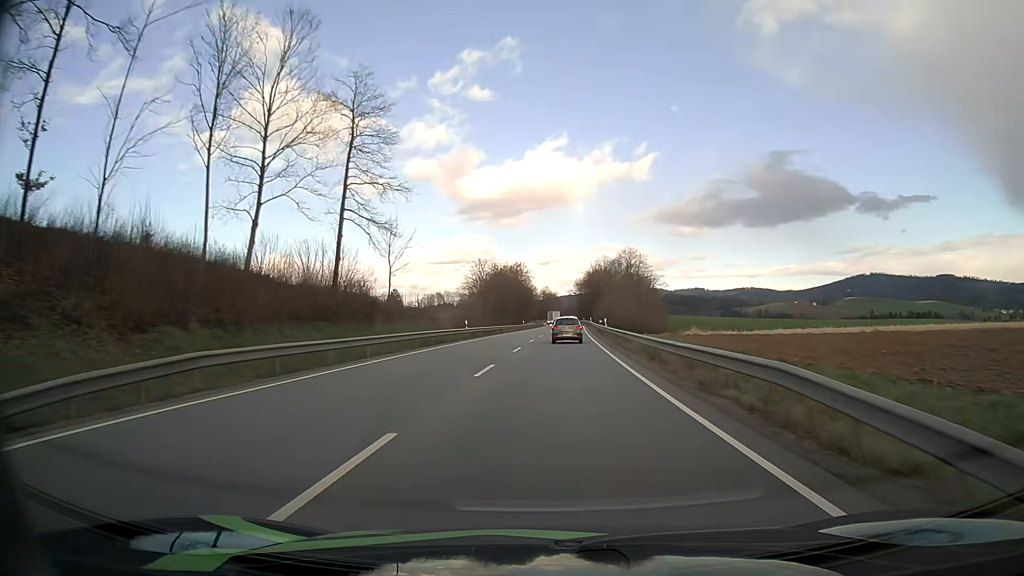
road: primary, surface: asphalt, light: Day
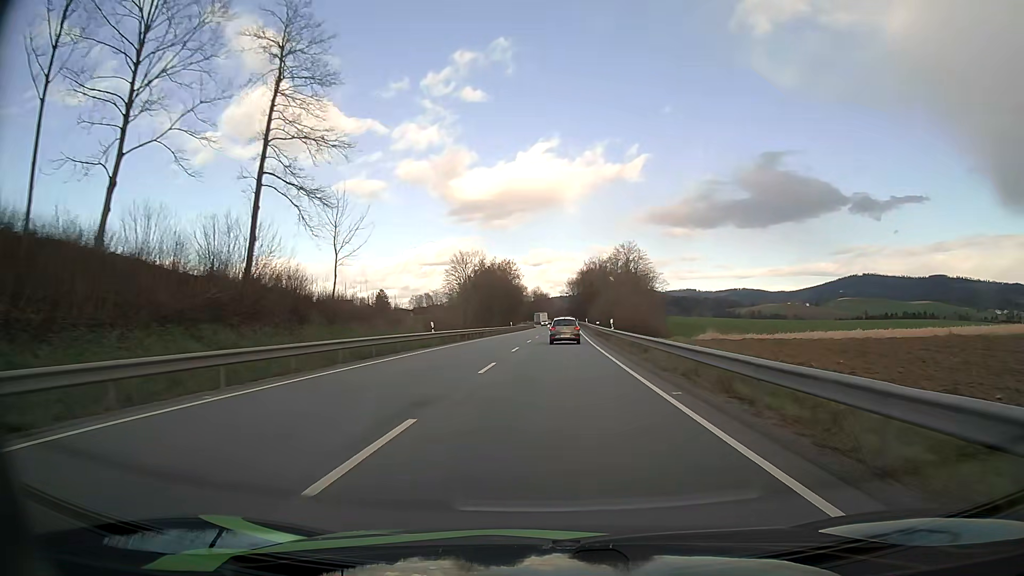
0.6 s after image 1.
(+0.1, +10.8) m; +1°
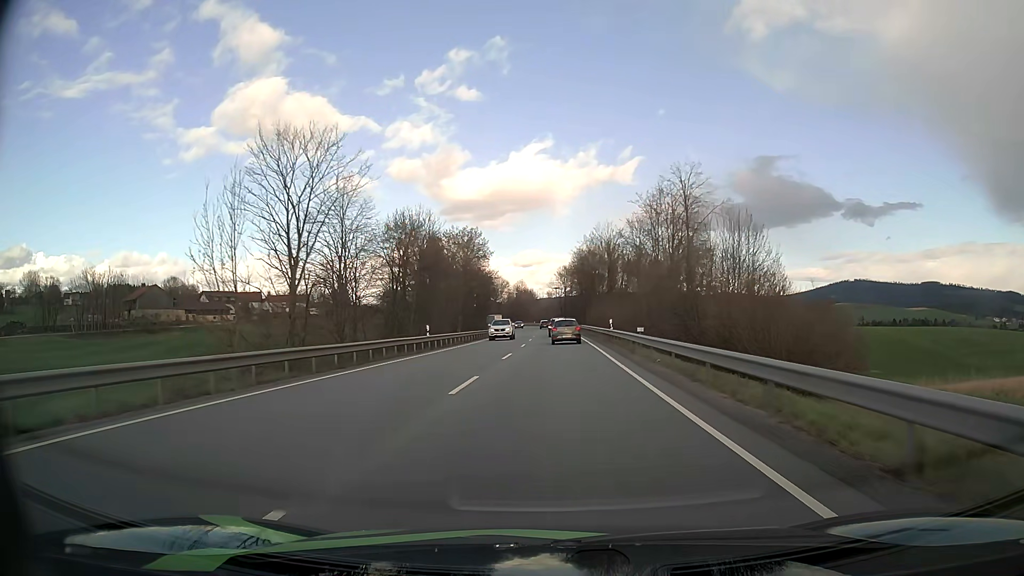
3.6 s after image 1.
(+1.2, +52.7) m; +1°
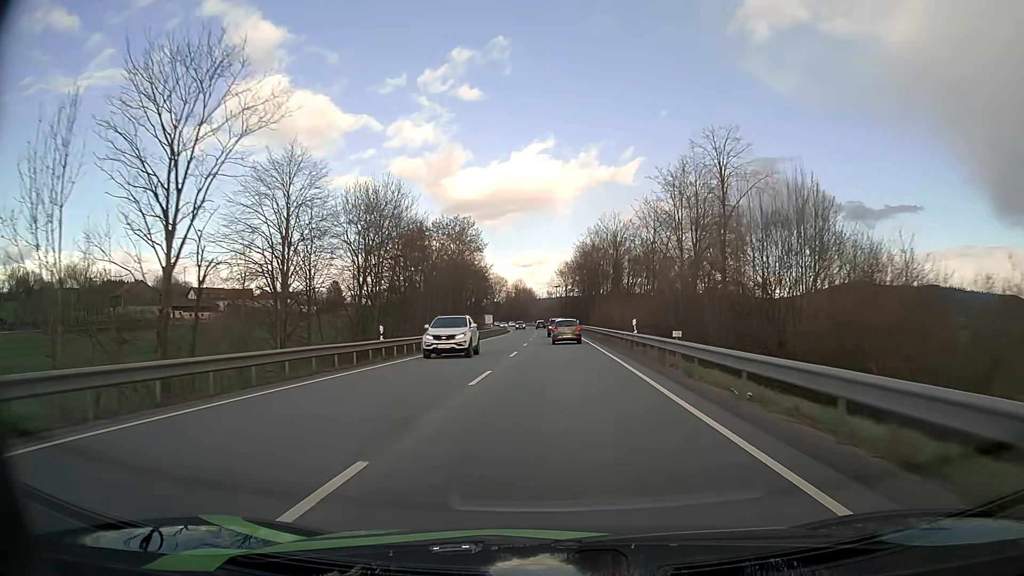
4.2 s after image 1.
(0.0, +10.3) m; 0°
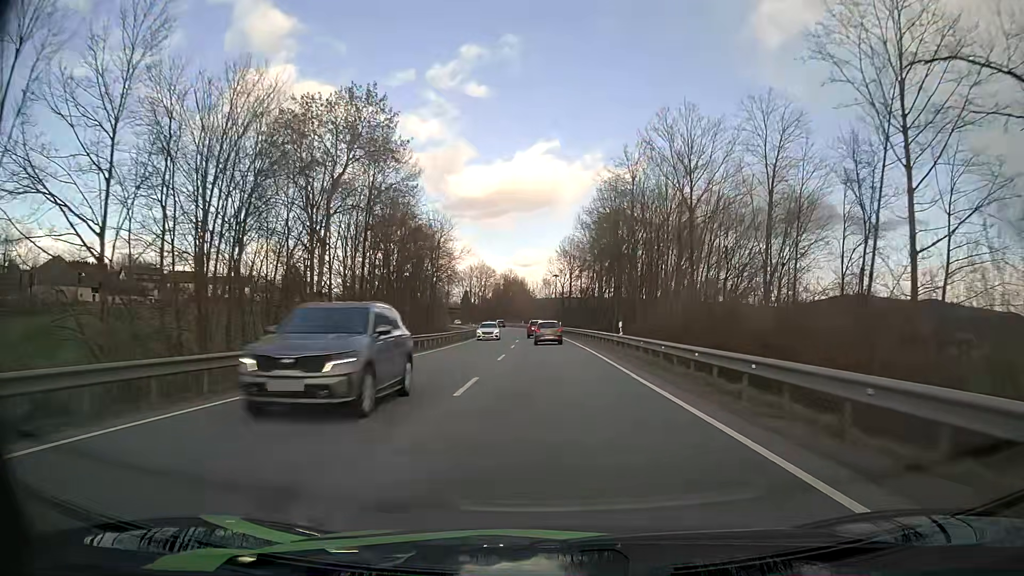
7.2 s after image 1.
(+0.3, +50.2) m; 0°
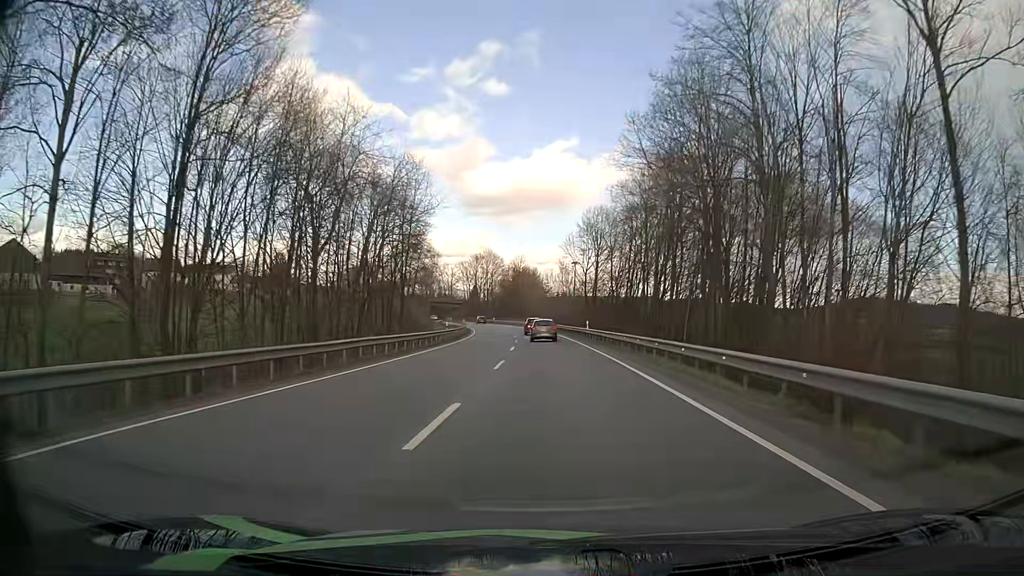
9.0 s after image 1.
(-0.3, +29.4) m; -1°
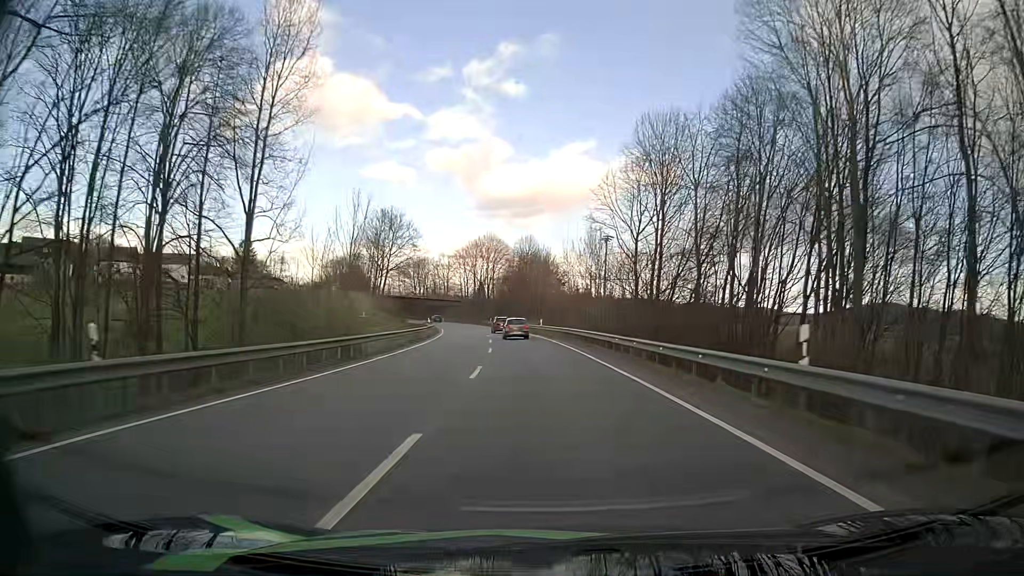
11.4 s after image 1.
(-0.5, +39.3) m; -1°
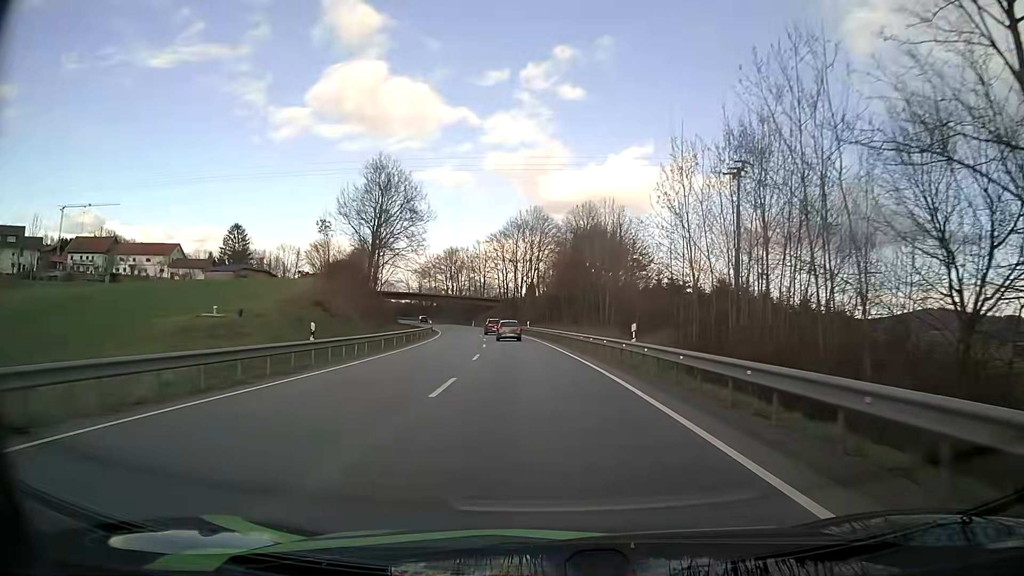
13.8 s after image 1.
(-1.1, +40.1) m; -5°
(0, +10) (0, +20) (-1, +30) (-2, +40) (-3, +50) (-4, +60) (-5, +70) (-6, +80) (-8, +90) (-10, +99) m
